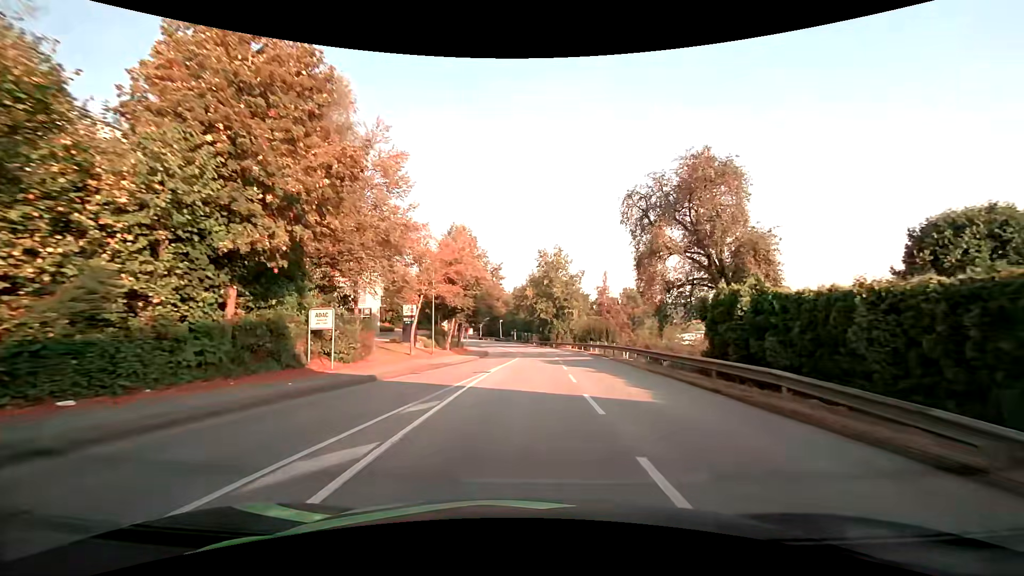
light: Day
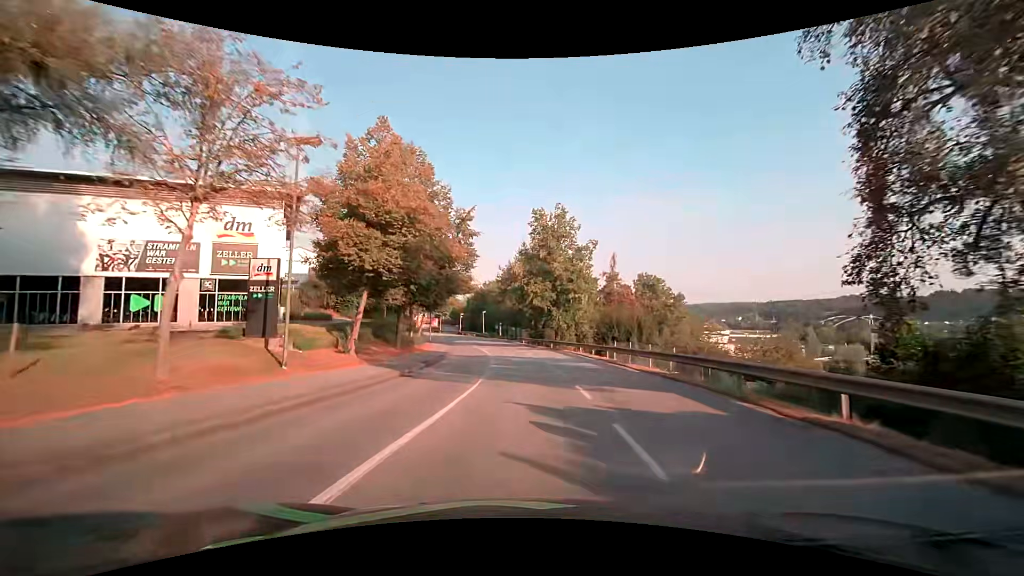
(+0.3, +21.6) m; +1°
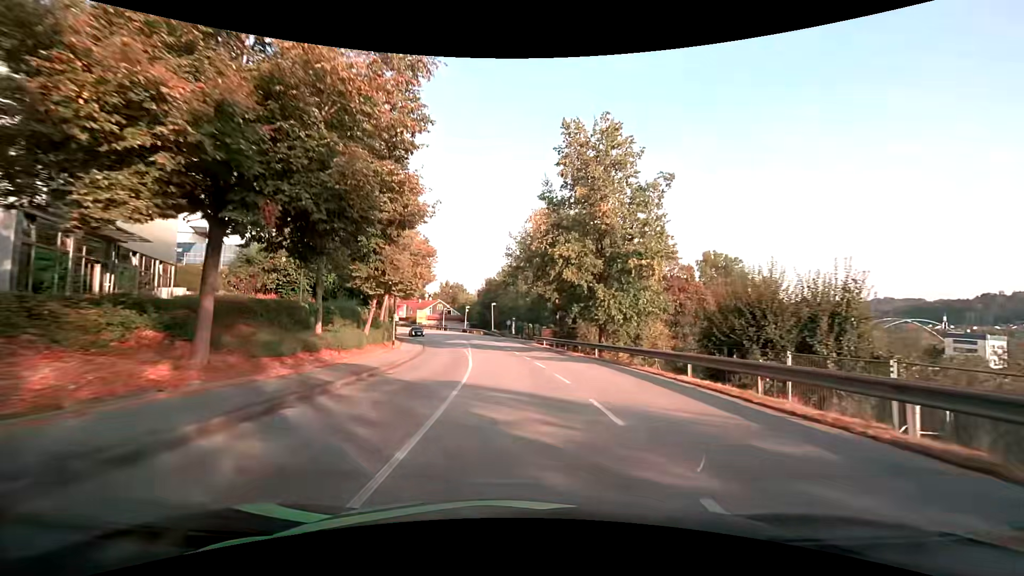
(-0.4, +21.1) m; -2°
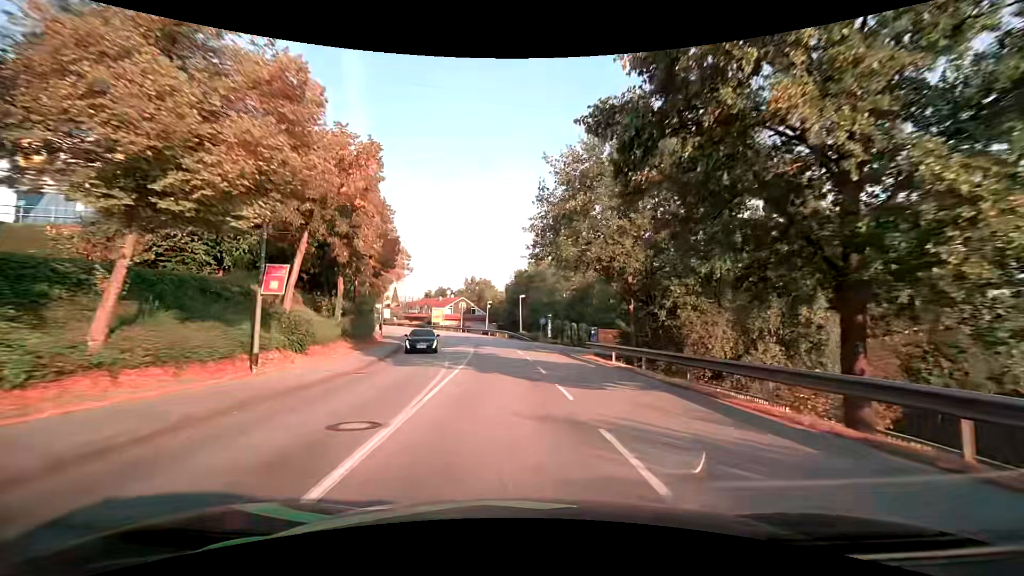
(-0.6, +20.5) m; -4°
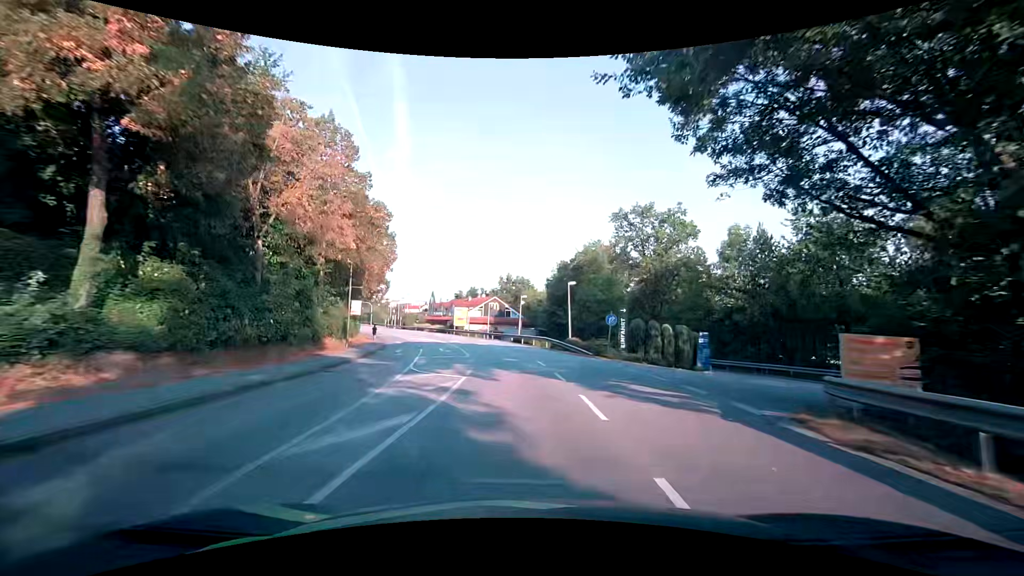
(-0.8, +19.8) m; -5°
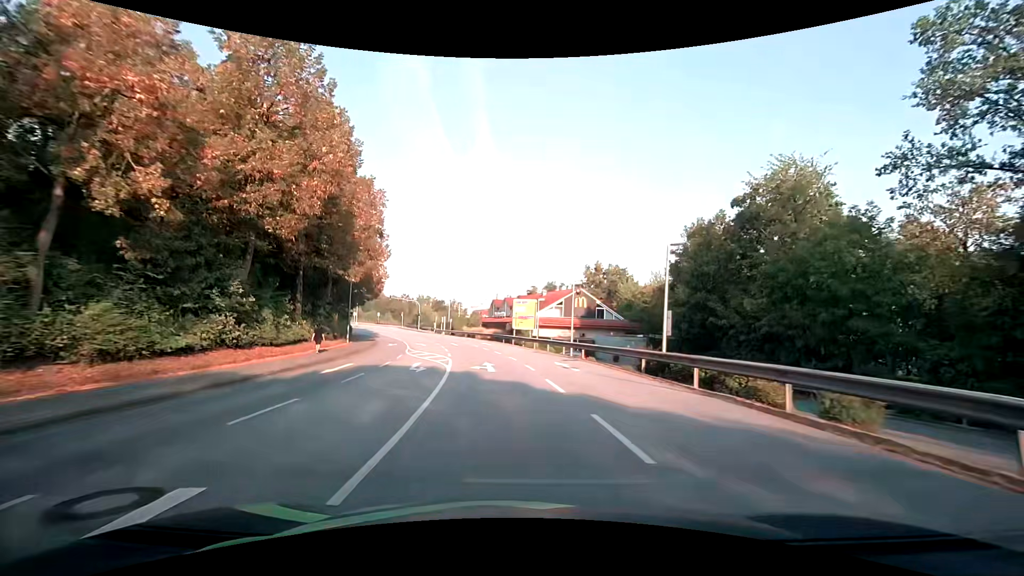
(-2.6, +31.5) m; -10°
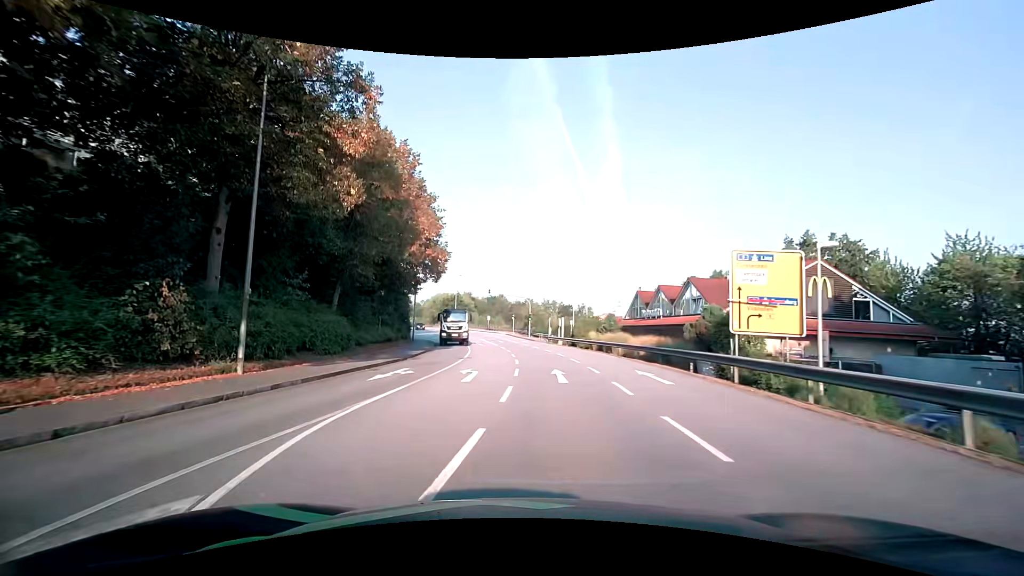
(-2.9, +28.4) m; -15°
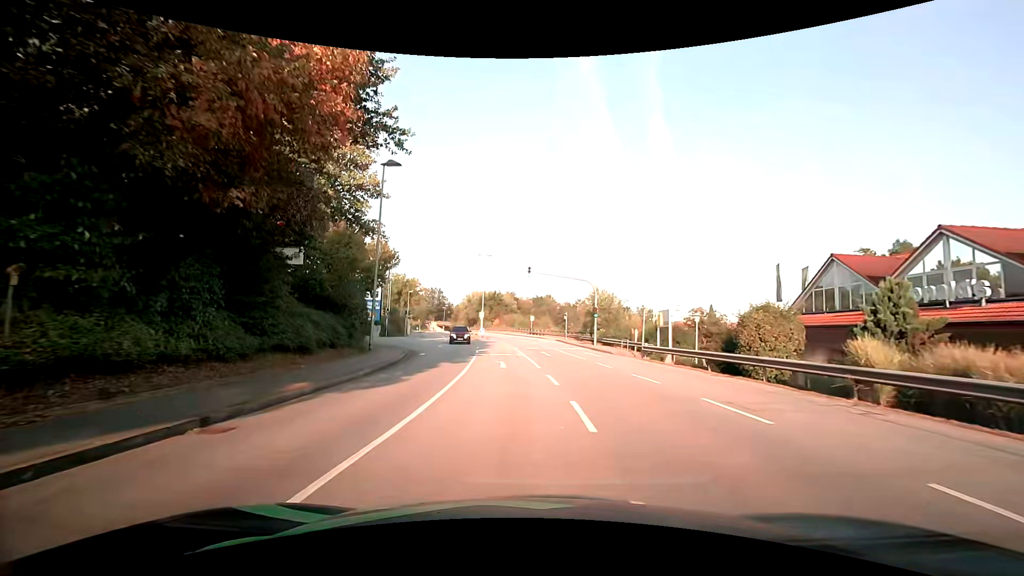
(-1.2, +26.3) m; -6°
(0, +10) (0, +20) (-1, +30) (-2, +40) (-7, +48) (-17, +50) (-26, +48) (-36, +46) (-46, +44) (-56, +42) m
